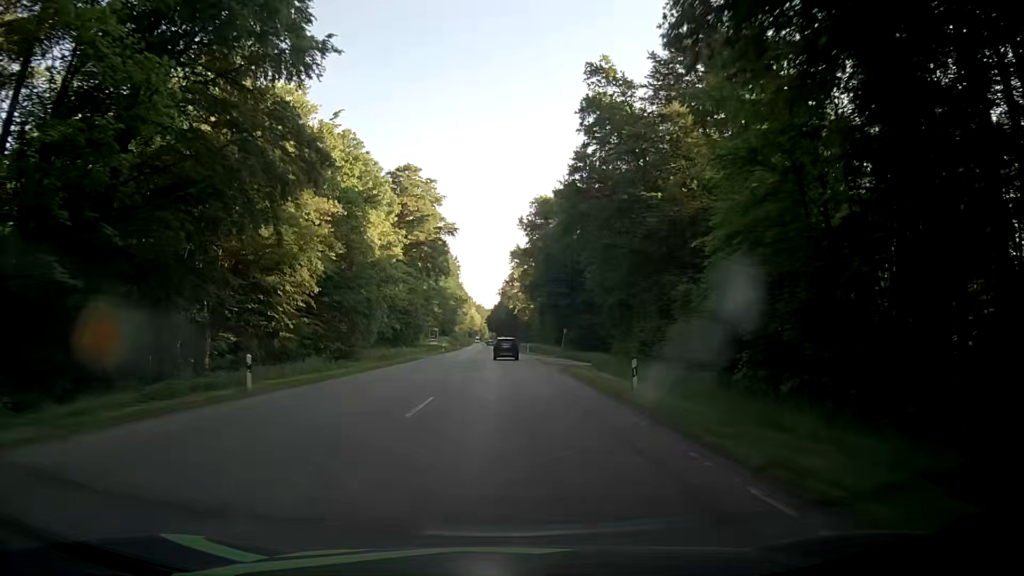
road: secondary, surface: asphalt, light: Day
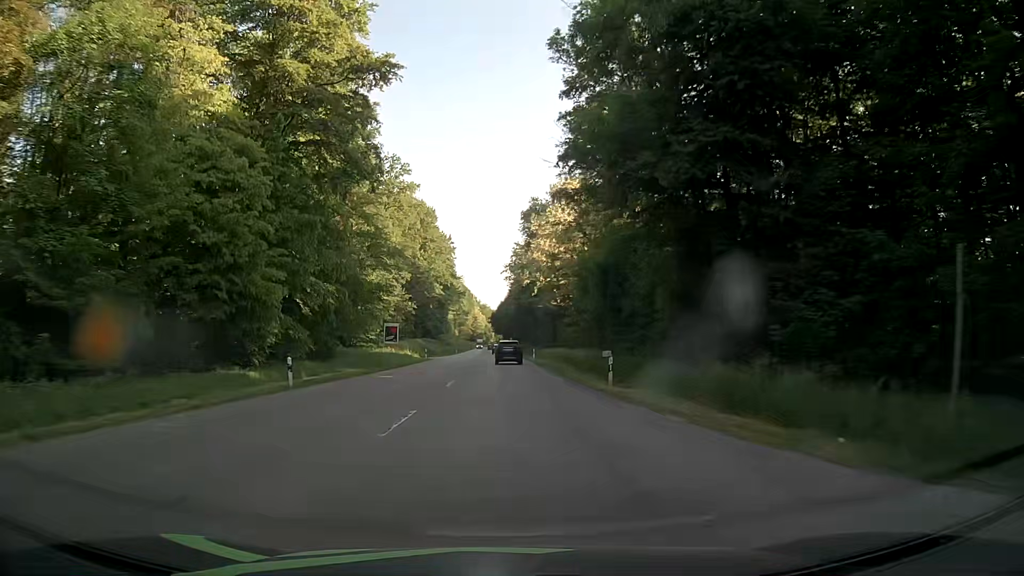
(+0.4, +62.2) m; 0°
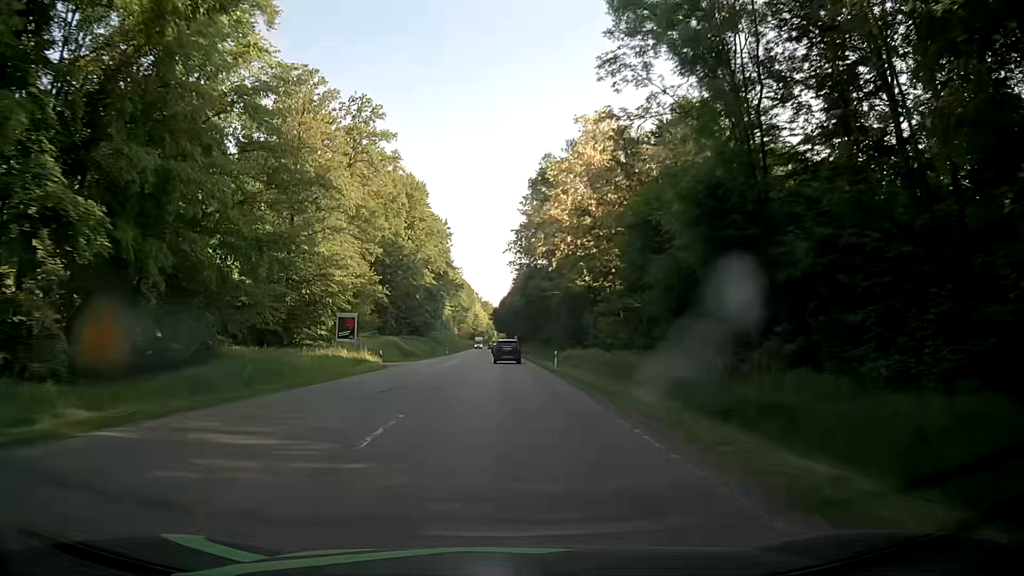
(-0.2, +25.1) m; -1°
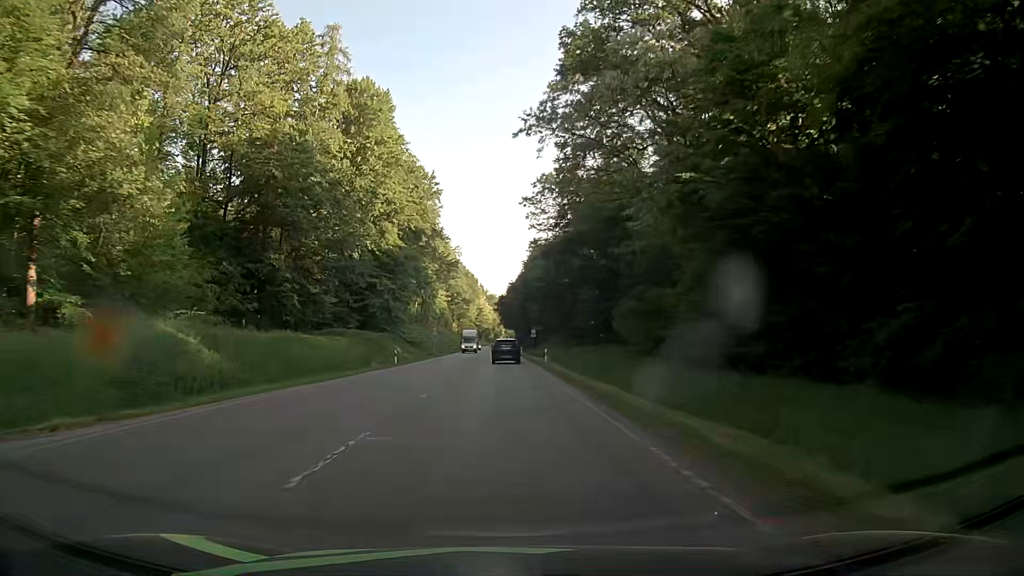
(-0.2, +50.8) m; -1°
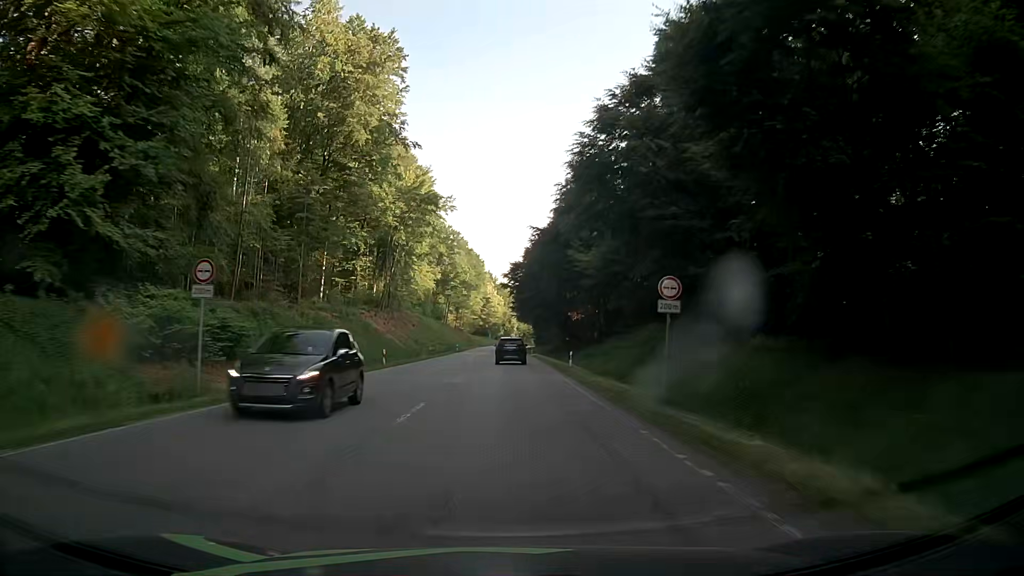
(-0.5, +62.9) m; 0°
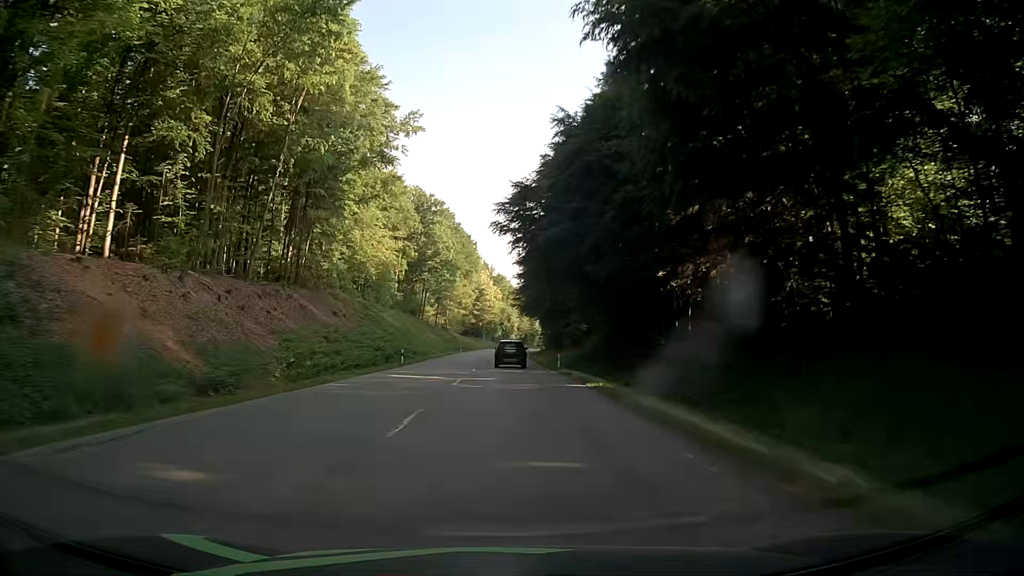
(-0.2, +49.1) m; 0°
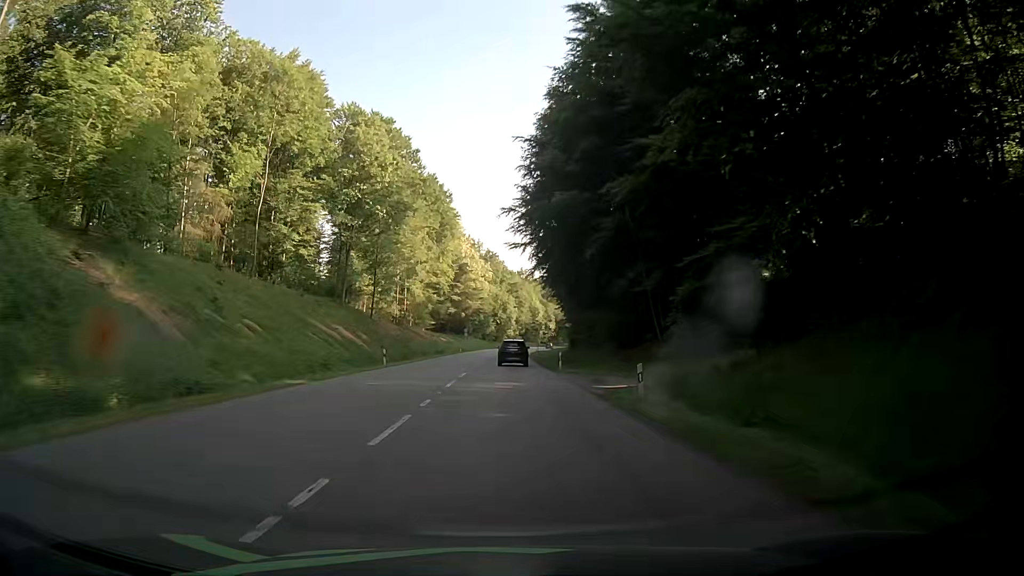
(-0.4, +62.4) m; 0°
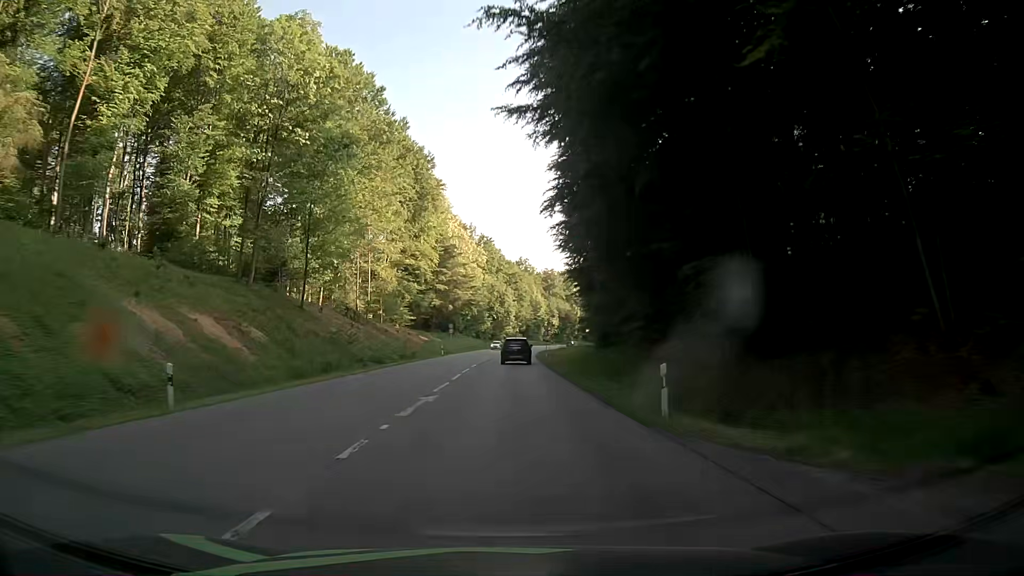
(-0.1, +25.7) m; +1°
(0, +10) (0, +20) (0, +30) (0, +40) (0, +50) (0, +60) (0, +70) (0, +80) (+1, +90) (+1, +100) m
